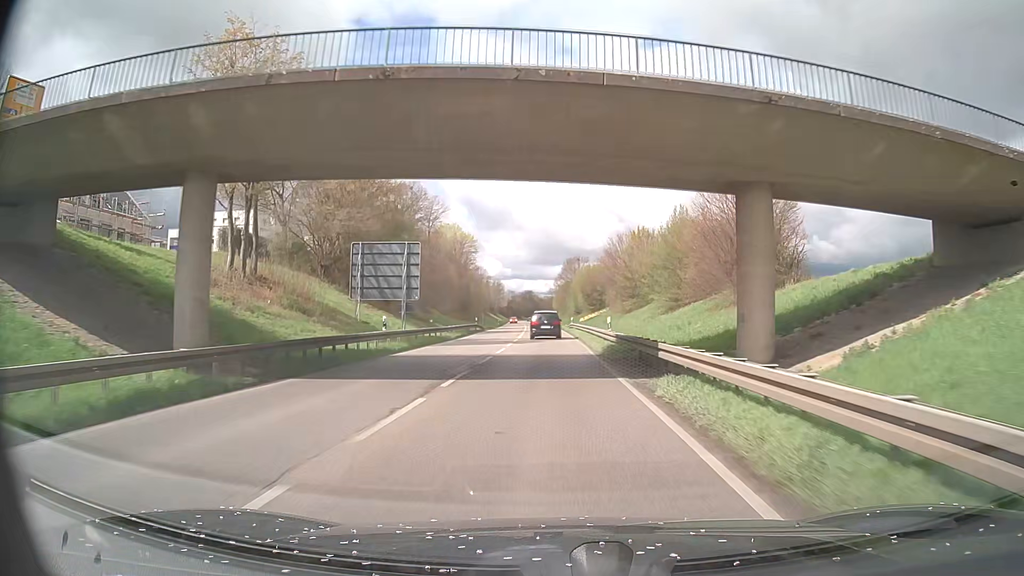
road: primary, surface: asphalt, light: Day
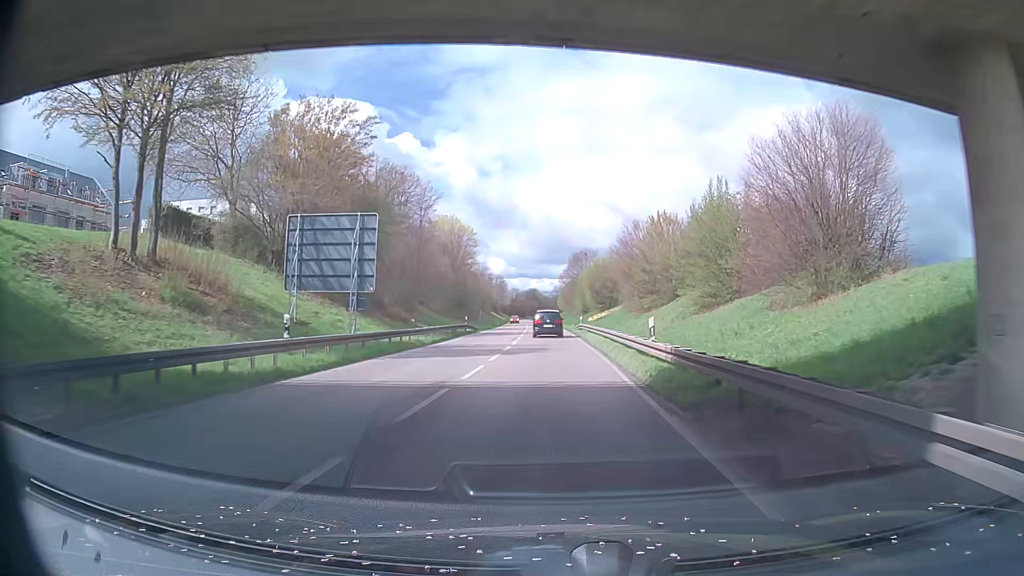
(-0.1, +10.6) m; 0°
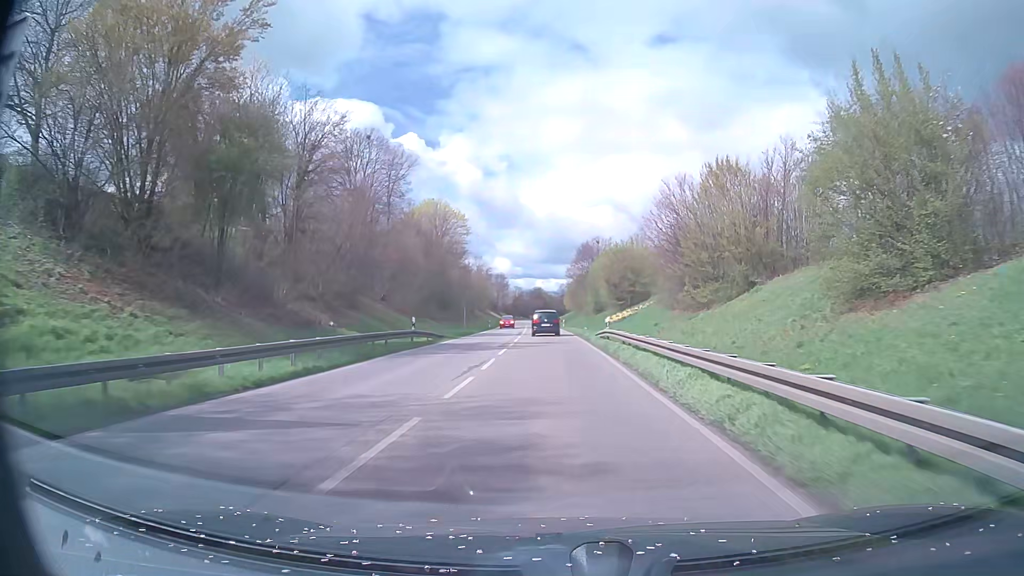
(-0.1, +21.5) m; -1°
